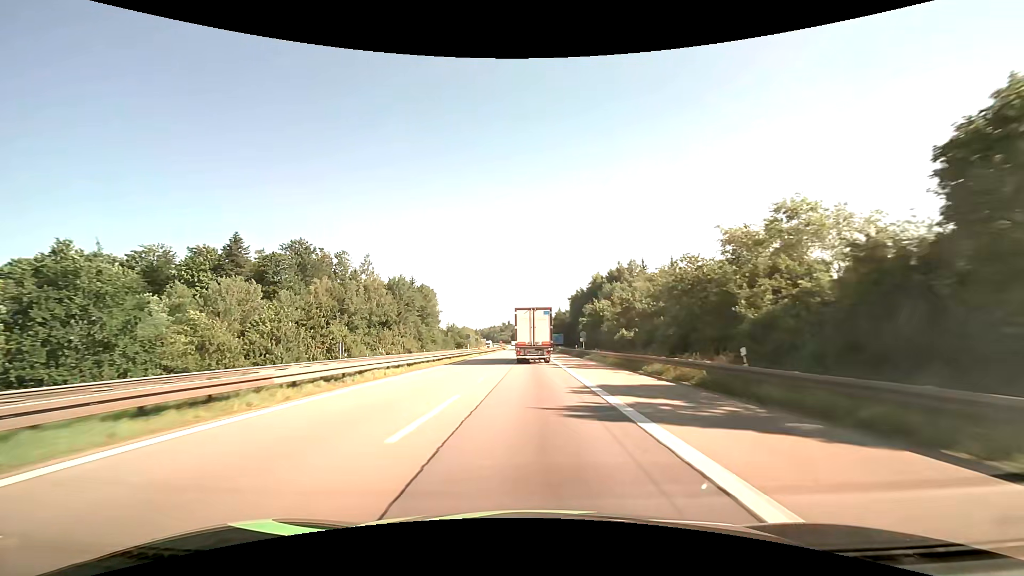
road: motorway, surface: asphalt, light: Day
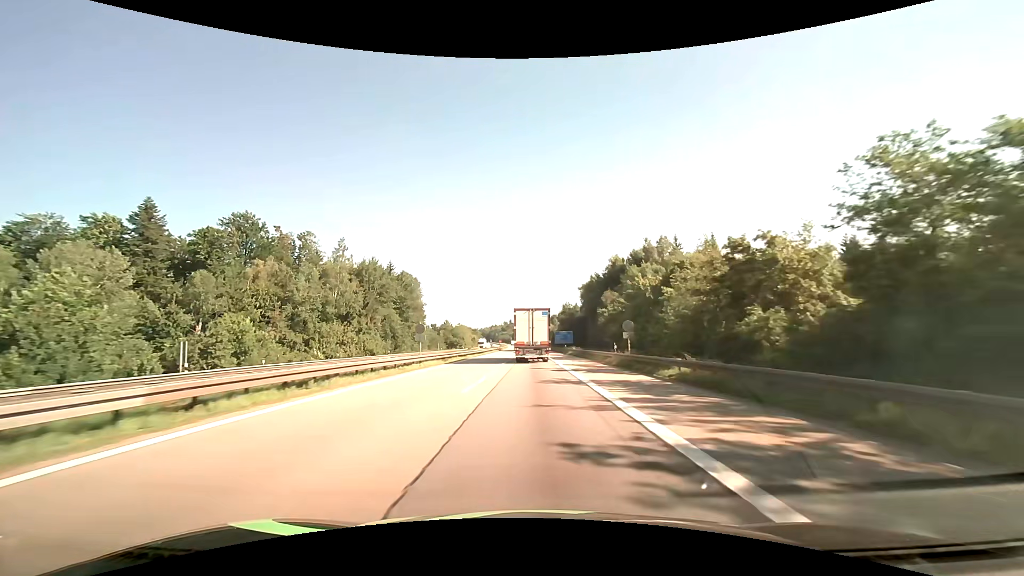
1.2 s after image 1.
(-0.1, +28.8) m; 0°
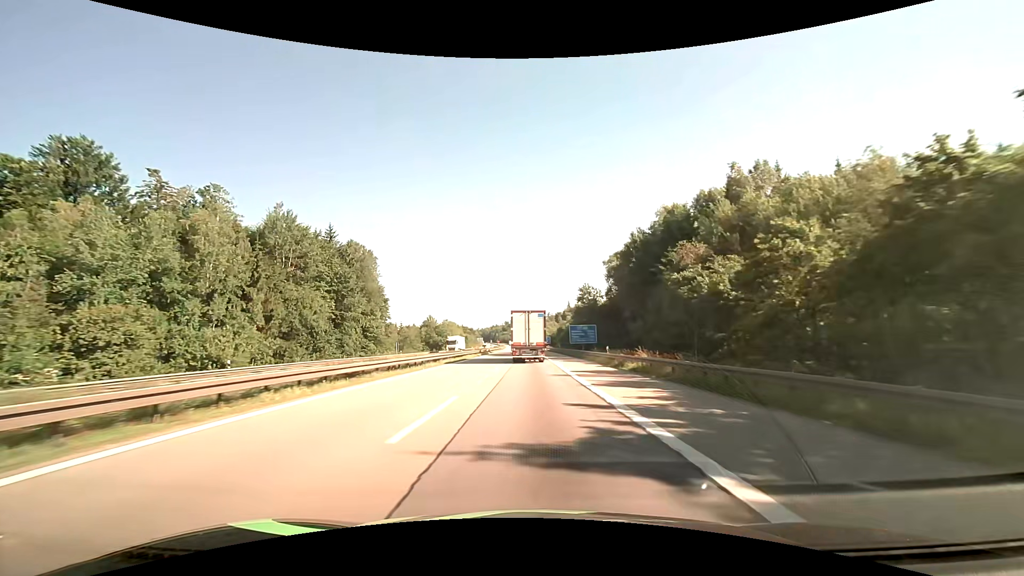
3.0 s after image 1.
(-0.2, +43.3) m; 0°
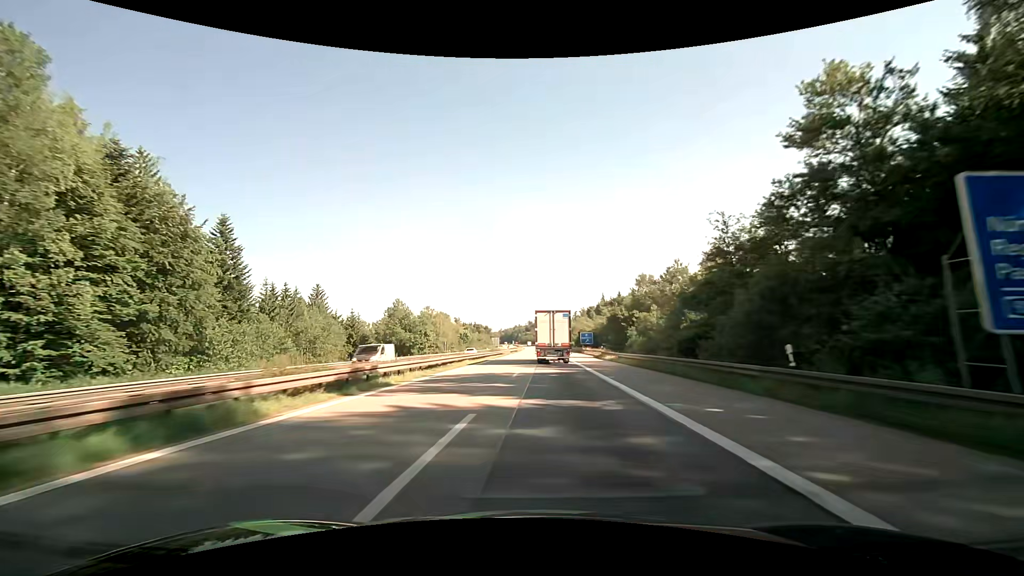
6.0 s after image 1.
(-1.0, +75.8) m; -3°
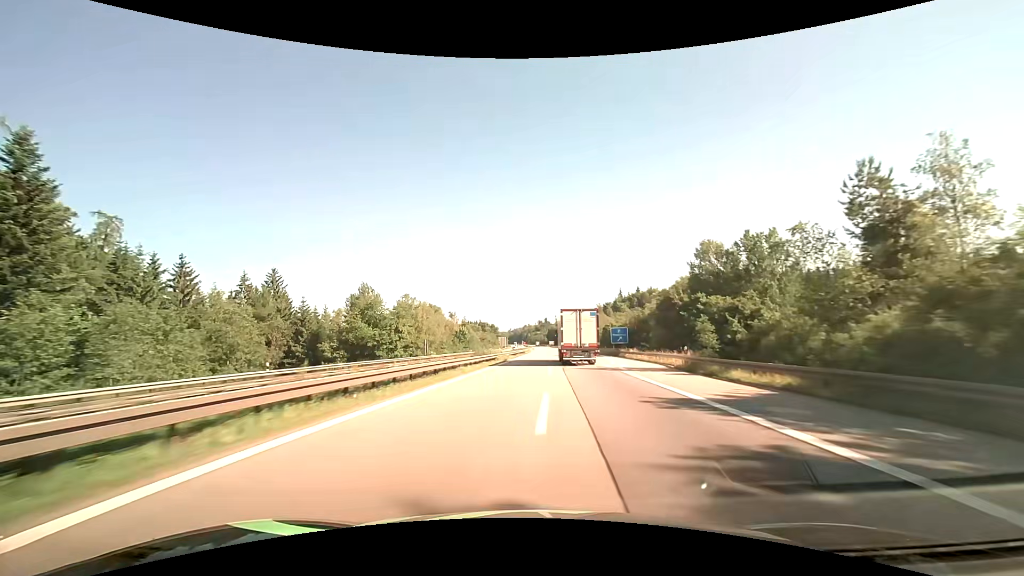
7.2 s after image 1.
(-0.4, +31.9) m; -1°
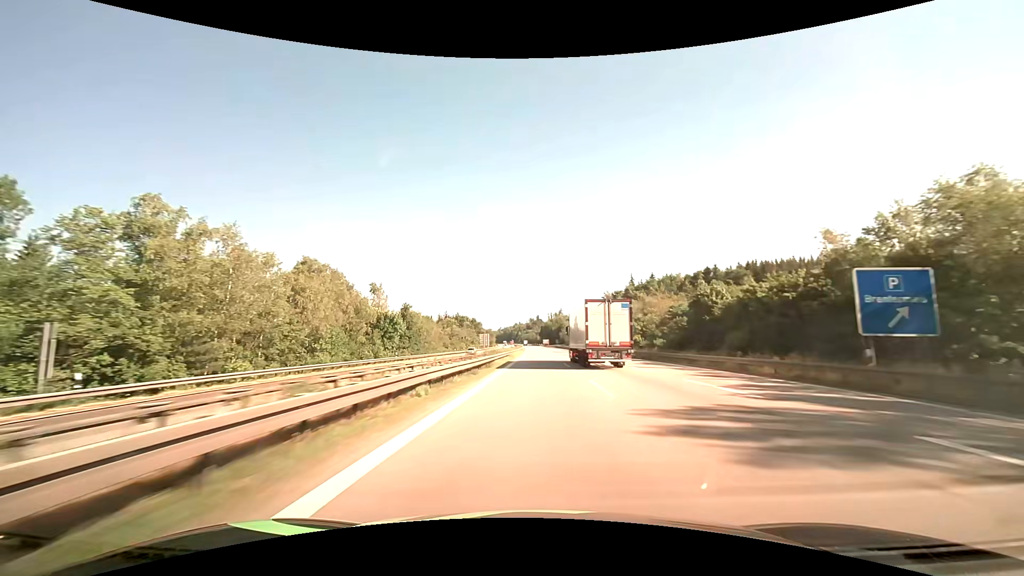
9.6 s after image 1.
(+0.4, +66.6) m; +1°
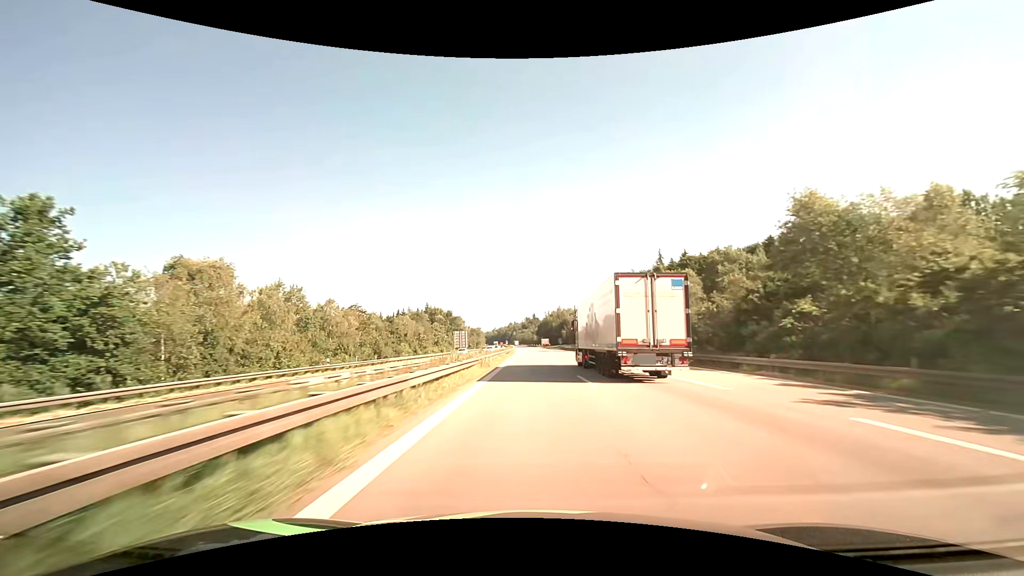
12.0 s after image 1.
(+0.6, +70.3) m; +1°
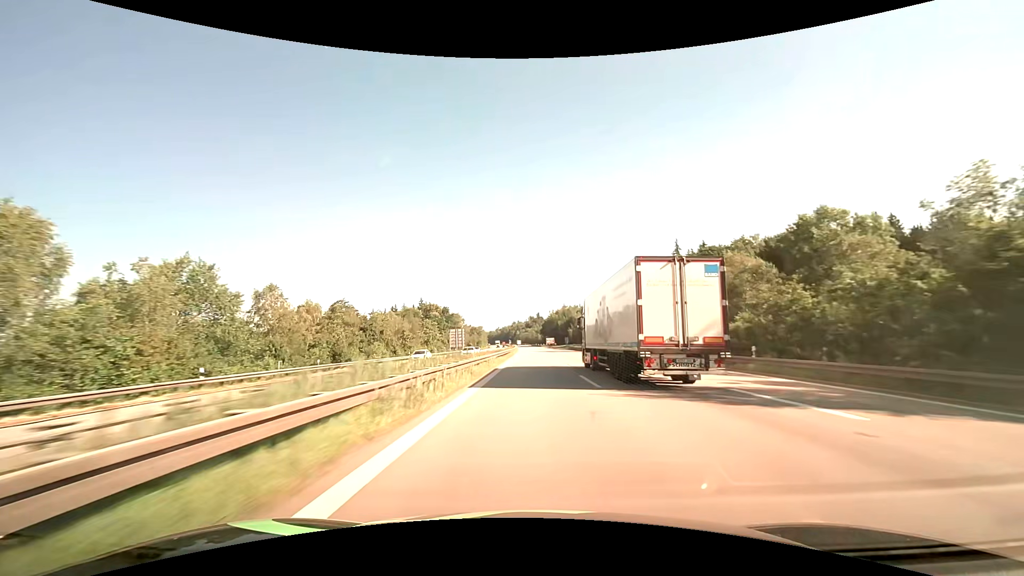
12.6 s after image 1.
(-0.1, +18.1) m; 0°
(0, +10) (0, +20) (0, +30) (0, +40) (0, +50) (0, +60) (0, +70) (-1, +80) (-1, +90) (-1, +100) m
